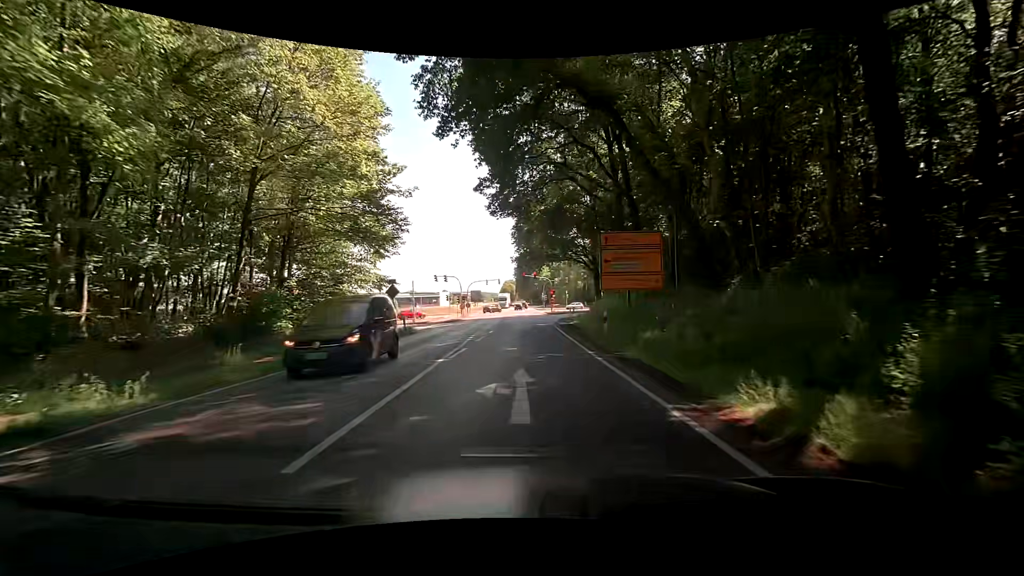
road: primary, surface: asphalt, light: Day
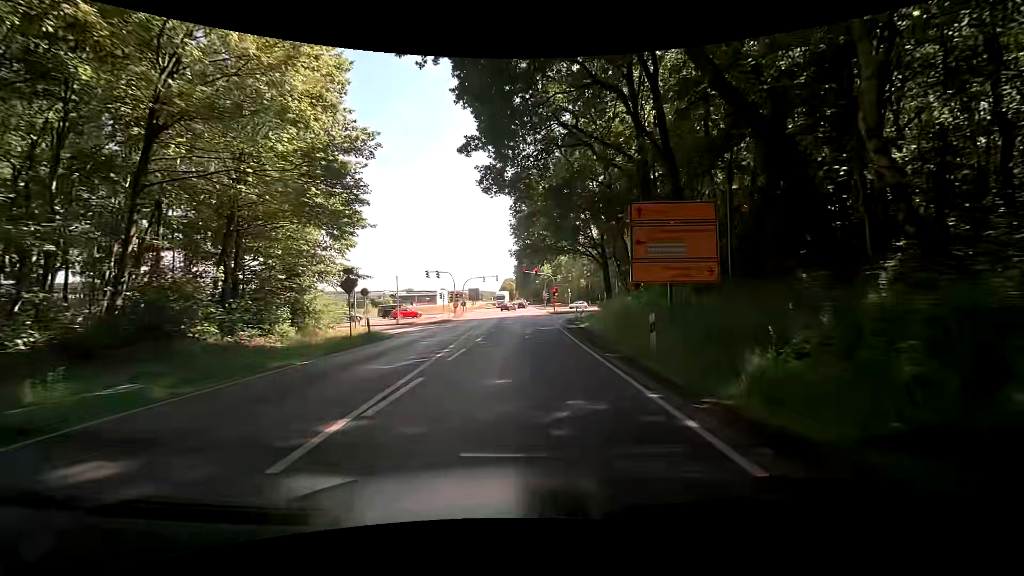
(+0.1, +7.0) m; +2°
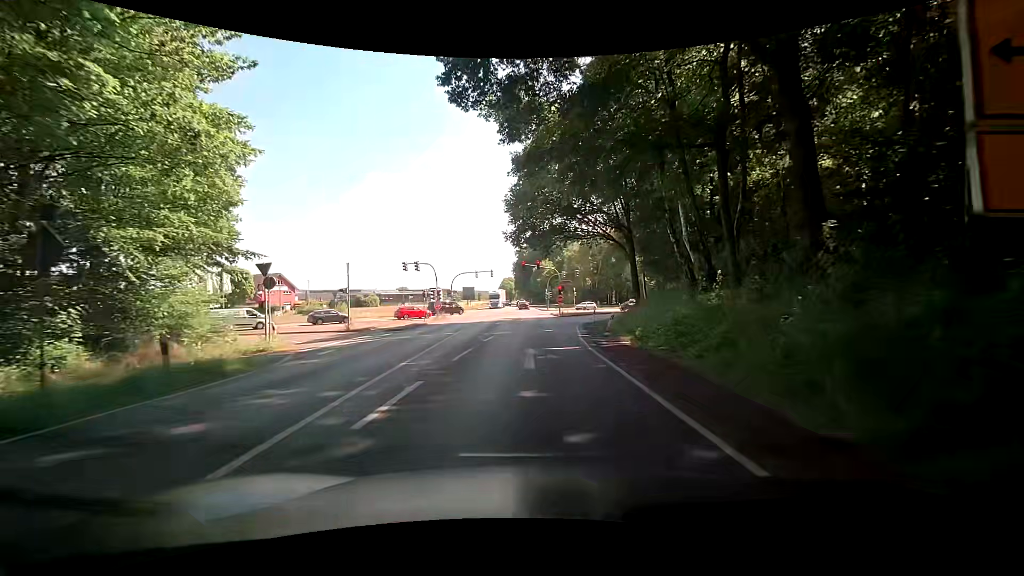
(0.0, +13.3) m; +1°
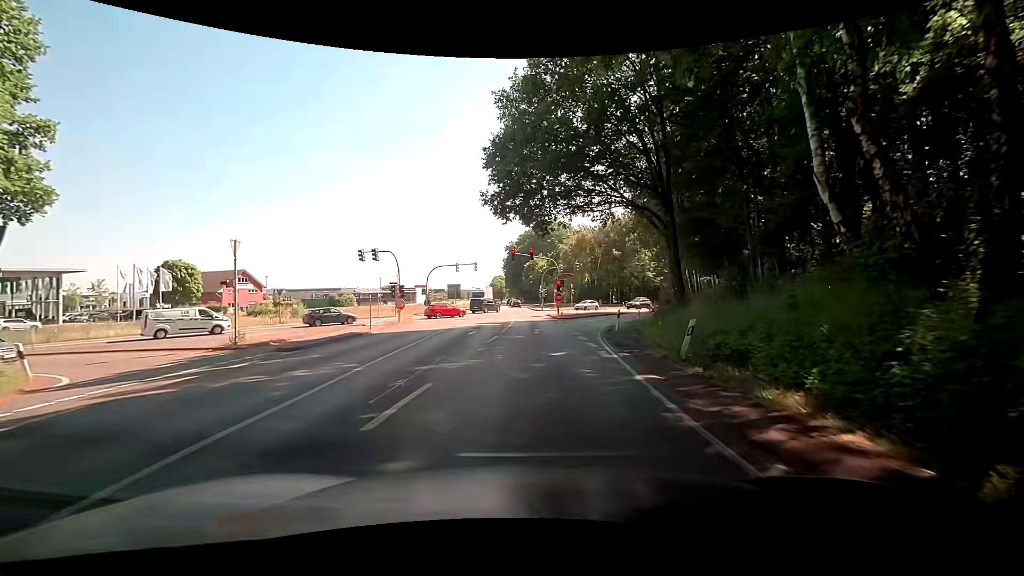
(-0.1, +12.5) m; 0°
